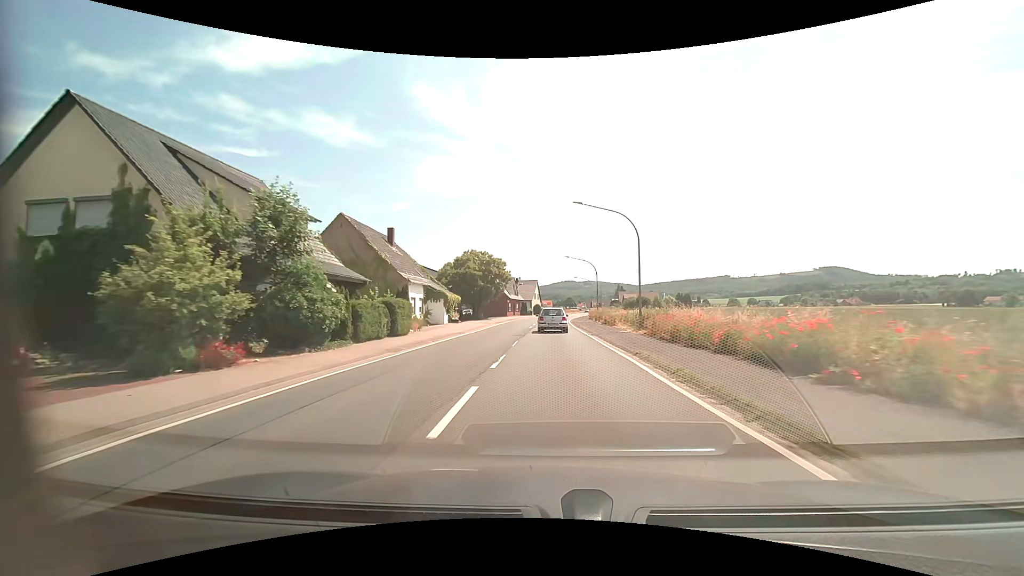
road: primary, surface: asphalt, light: Day
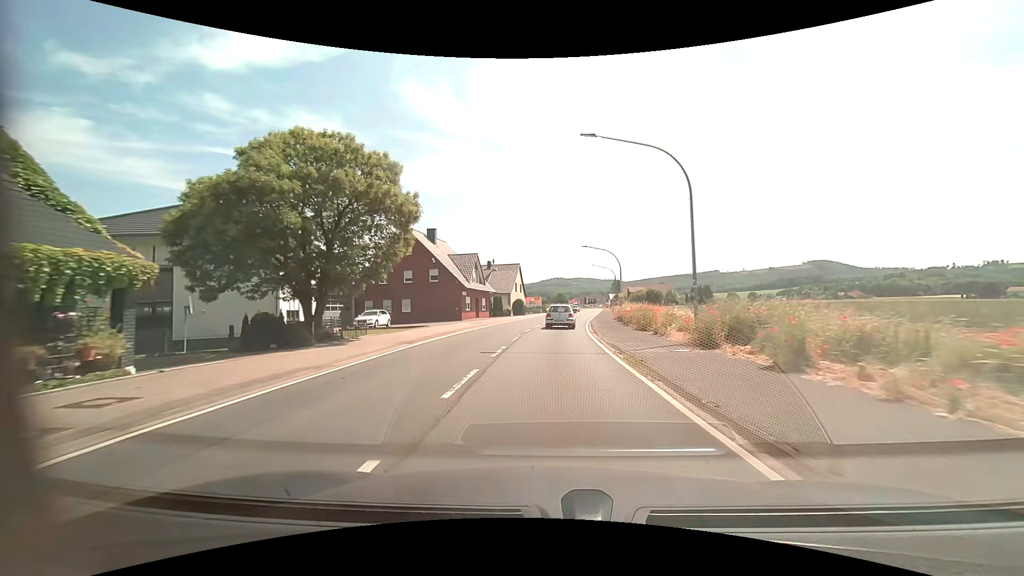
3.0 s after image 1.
(+0.6, +40.8) m; +1°
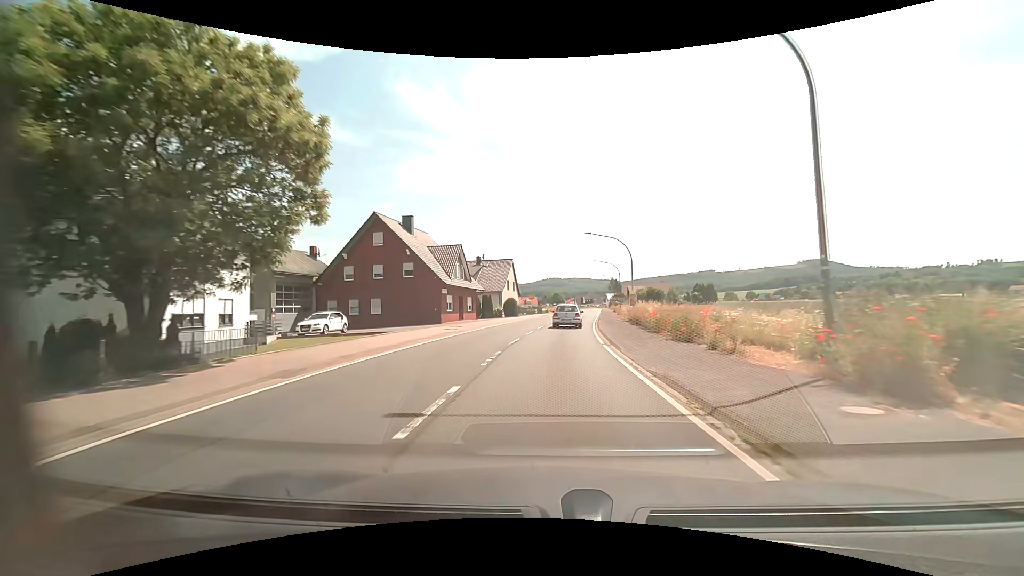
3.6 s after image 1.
(0.0, +8.3) m; 0°
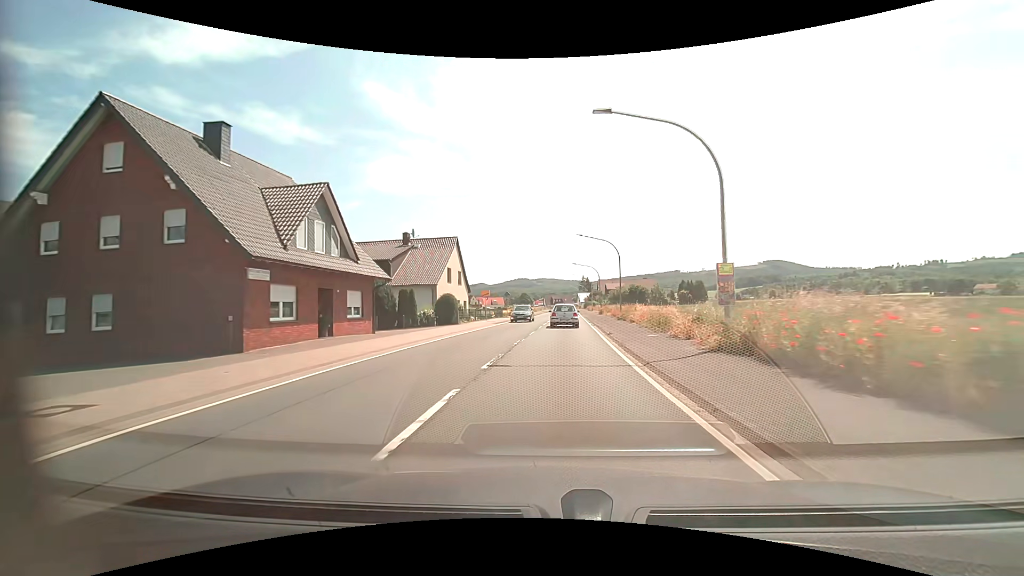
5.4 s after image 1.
(+0.6, +24.9) m; +4°
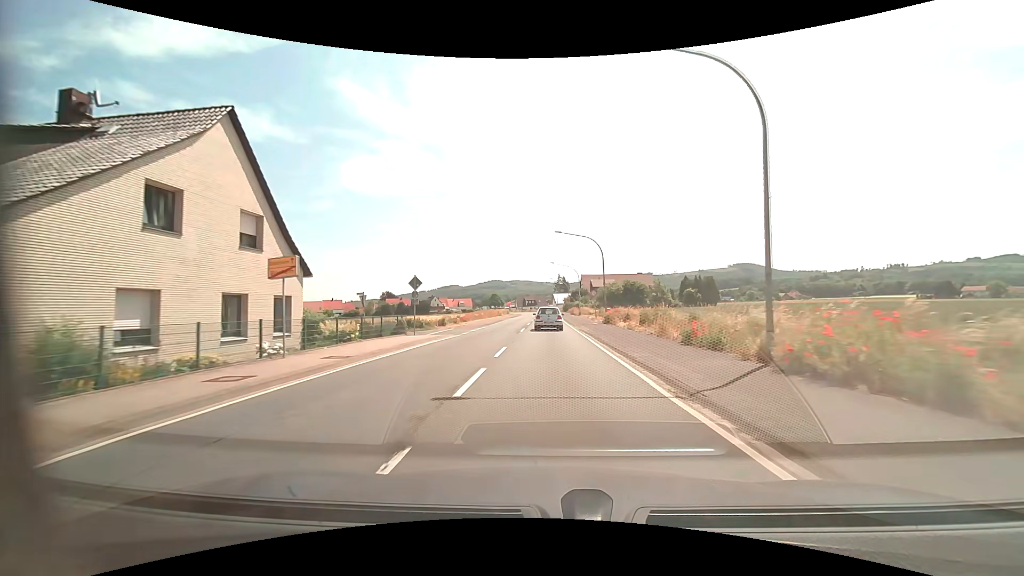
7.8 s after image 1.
(+1.0, +33.4) m; +3°
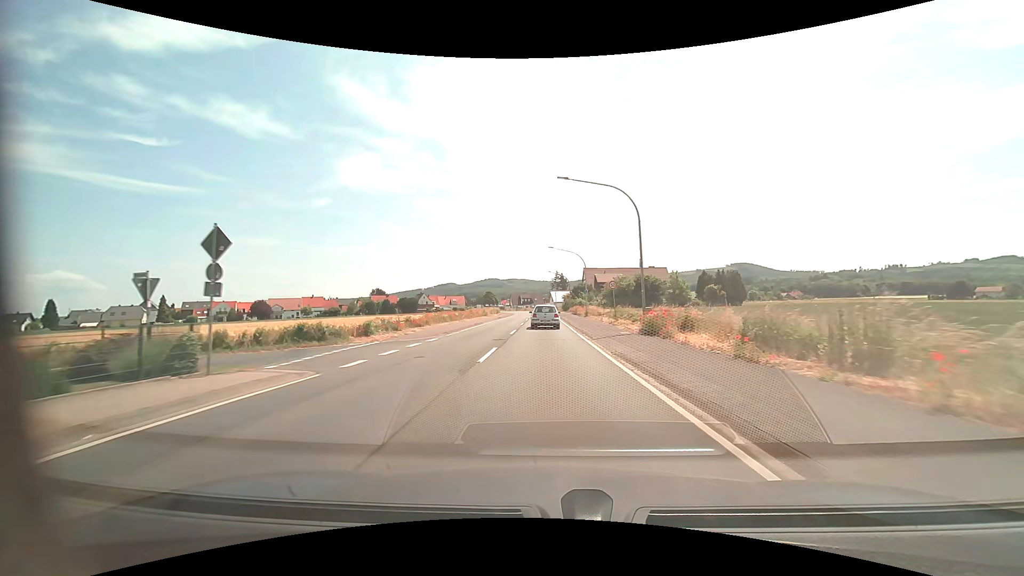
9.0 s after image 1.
(+0.1, +16.8) m; 0°
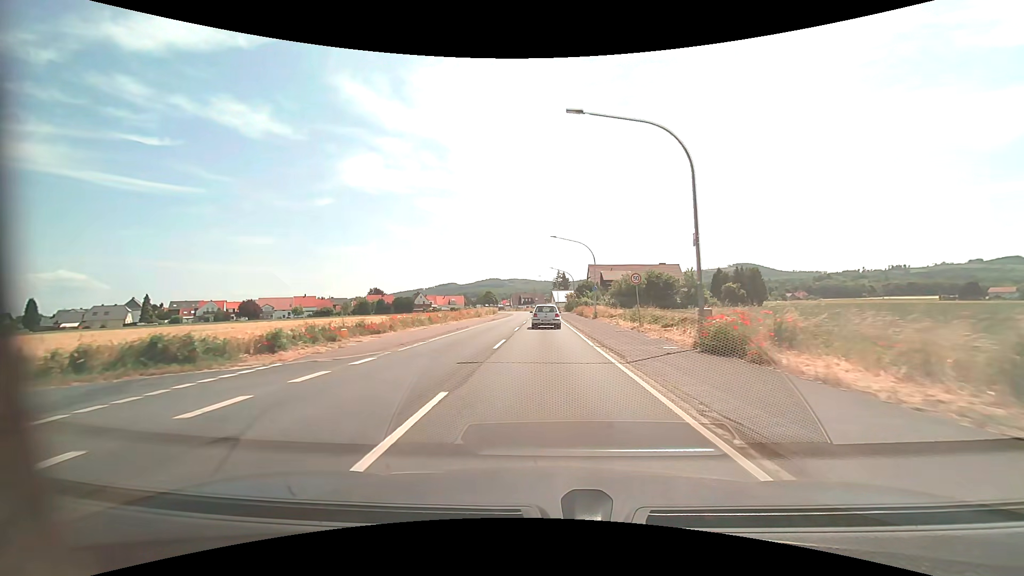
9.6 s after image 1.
(0.0, +8.4) m; 0°
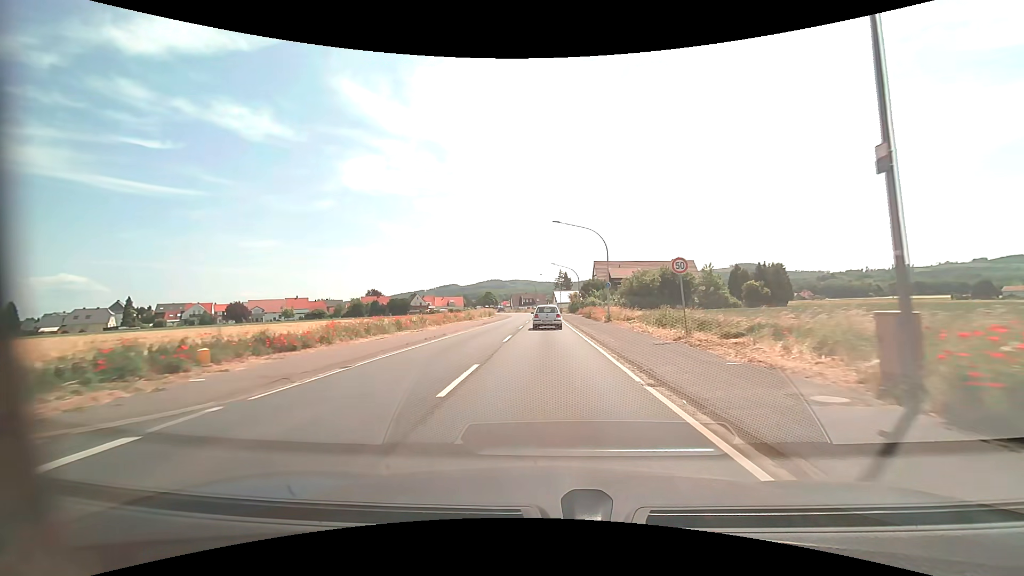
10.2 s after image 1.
(0.0, +8.4) m; 0°
(0, +10) (0, +20) (0, +30) (0, +40) (0, +50) (0, +60) (0, +70) (0, +80) (-1, +90) (-2, +100) m
